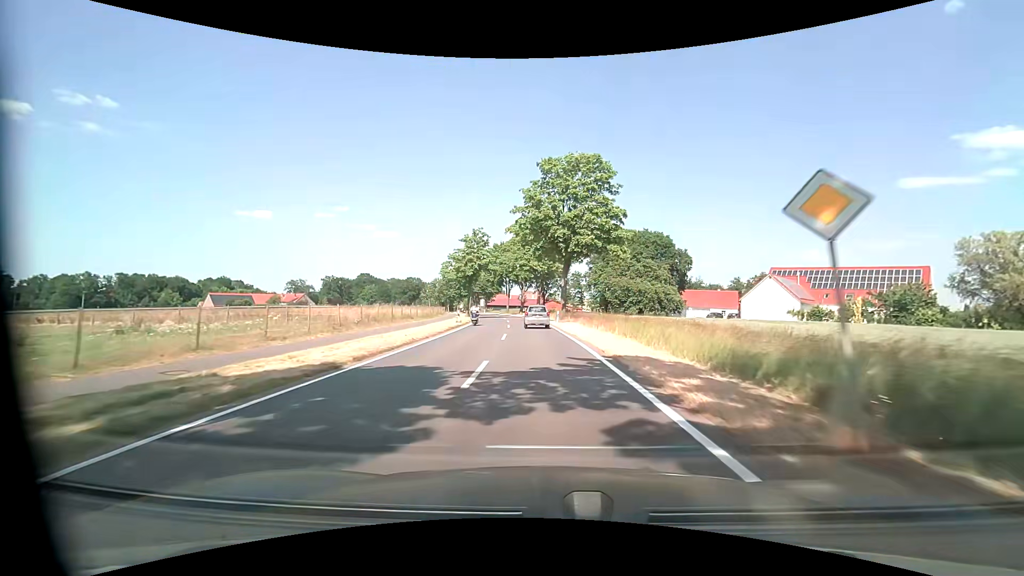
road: tertiary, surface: asphalt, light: Day
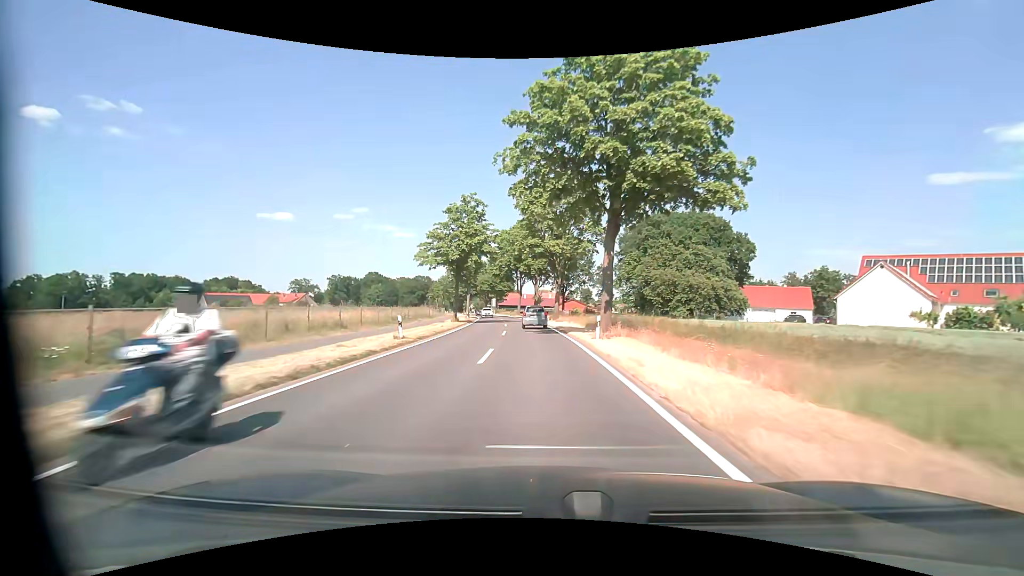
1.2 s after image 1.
(-0.4, +20.3) m; -2°
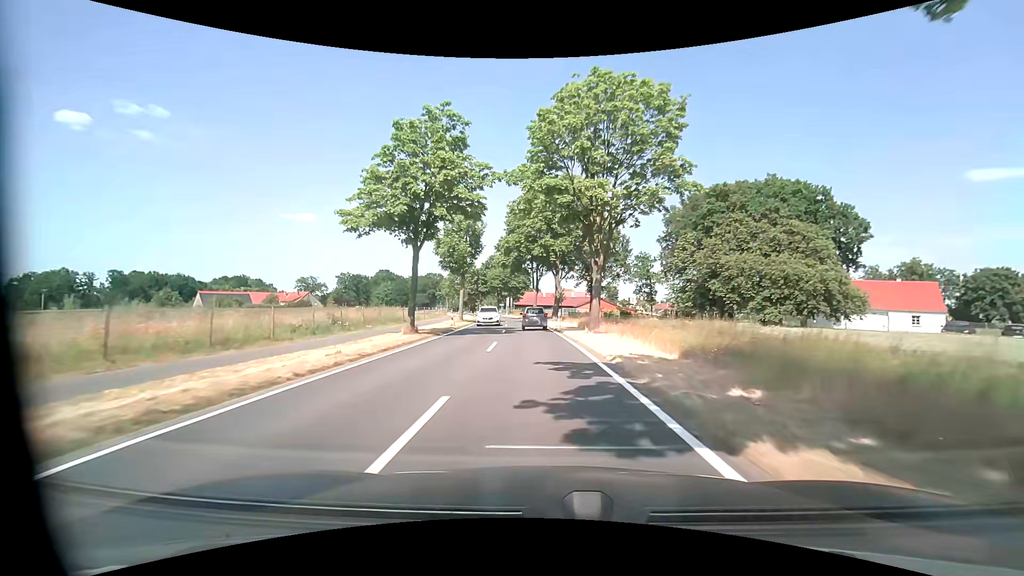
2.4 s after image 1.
(-0.4, +20.3) m; -2°
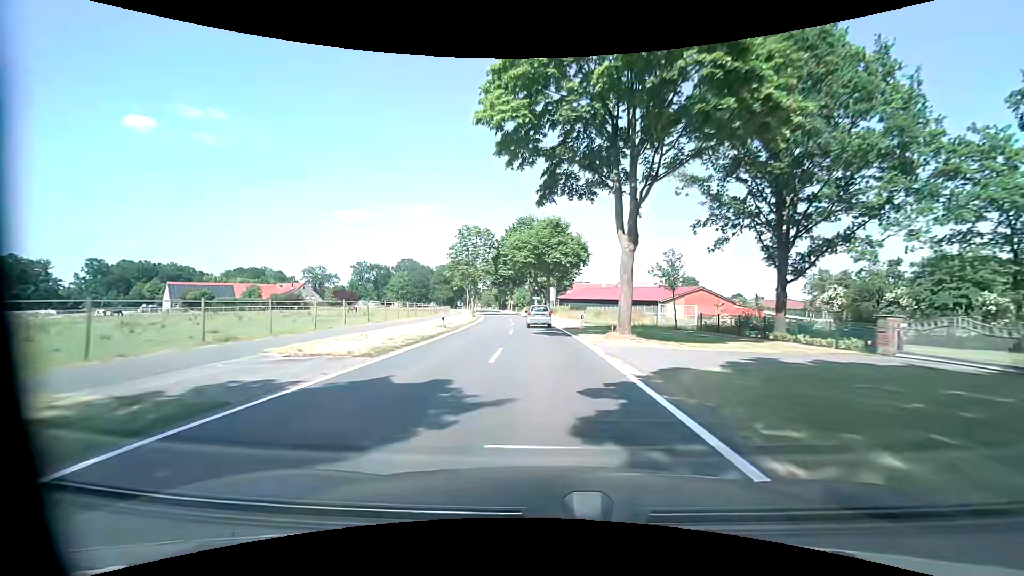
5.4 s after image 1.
(-2.6, +51.1) m; -6°
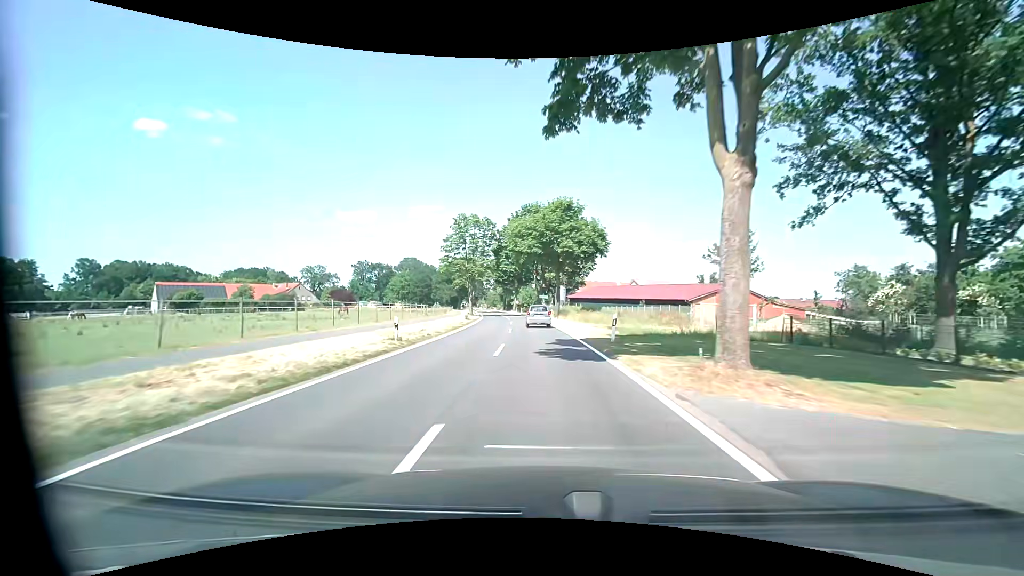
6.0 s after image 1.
(0.0, +10.3) m; 0°
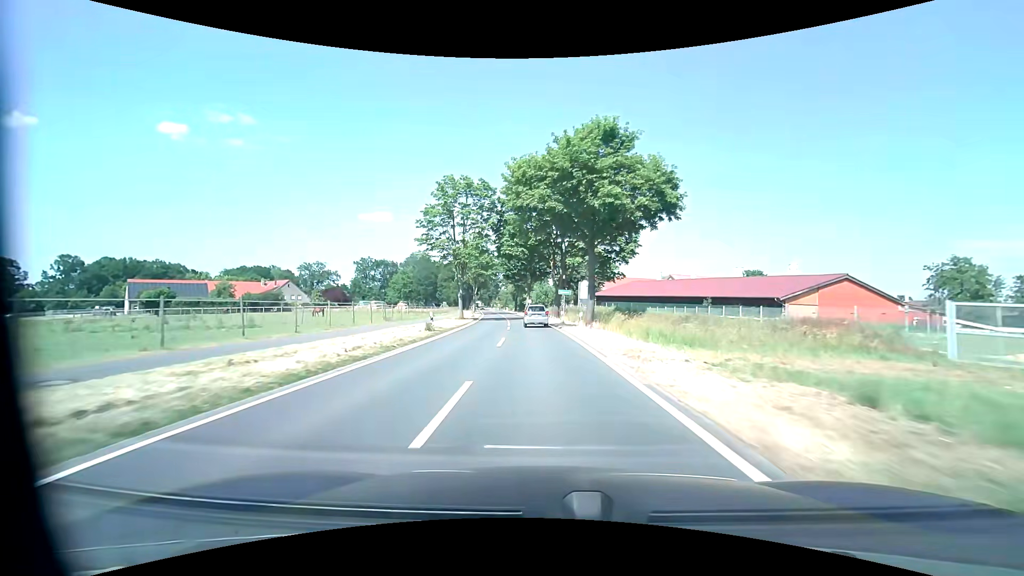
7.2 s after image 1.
(-0.4, +20.7) m; -2°
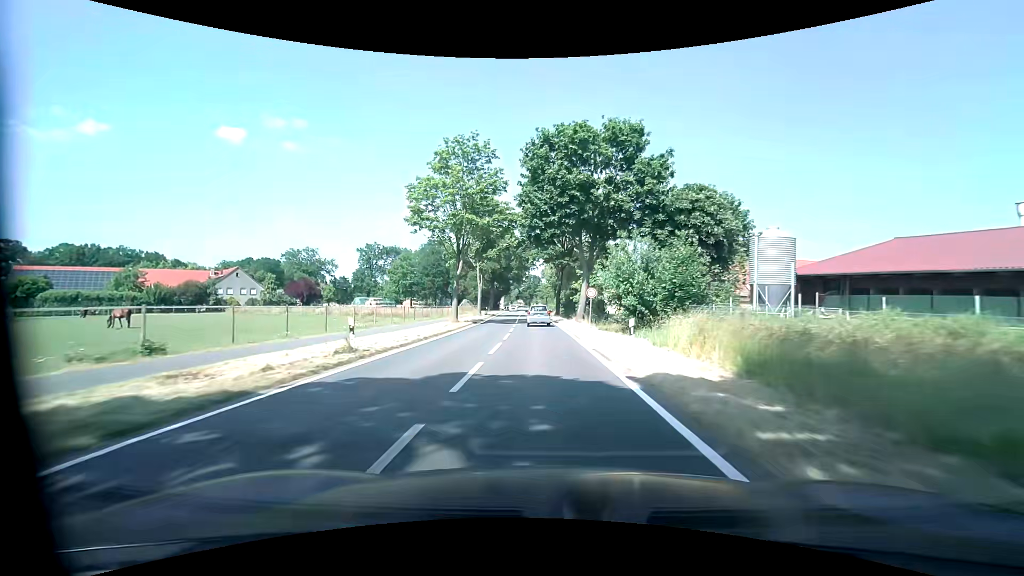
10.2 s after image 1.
(-2.5, +51.9) m; -5°
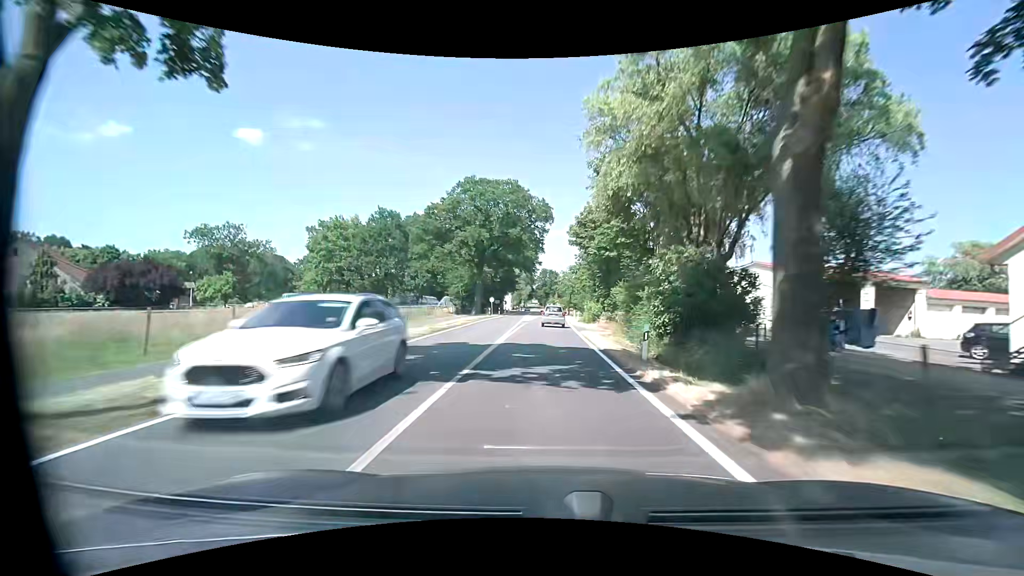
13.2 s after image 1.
(-1.2, +52.7) m; -2°
(0, +10) (0, +20) (0, +30) (0, +40) (0, +50) (0, +60) (0, +70) (0, +80) (-1, +90) (-1, +100) m
